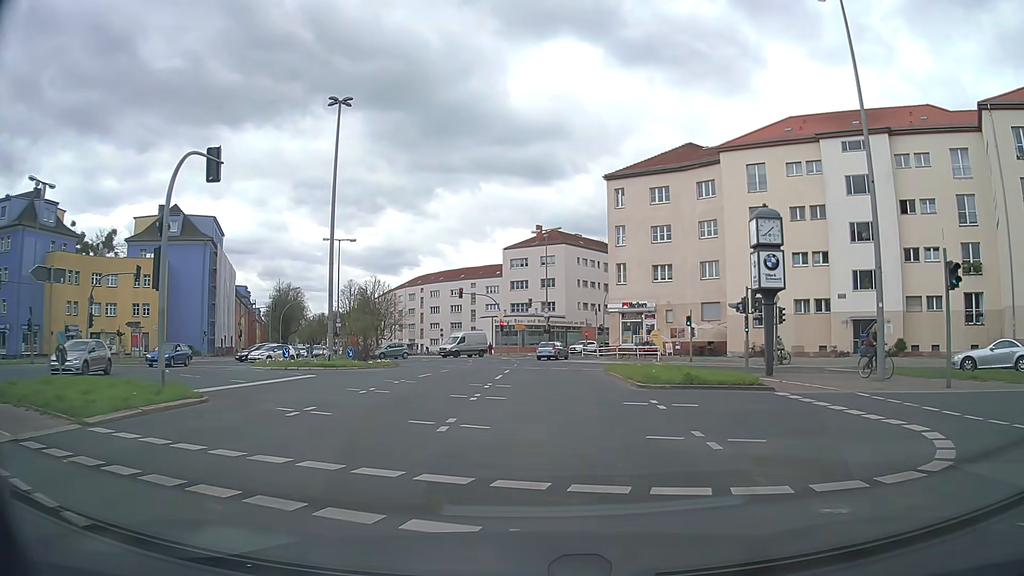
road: secondary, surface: asphalt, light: Day
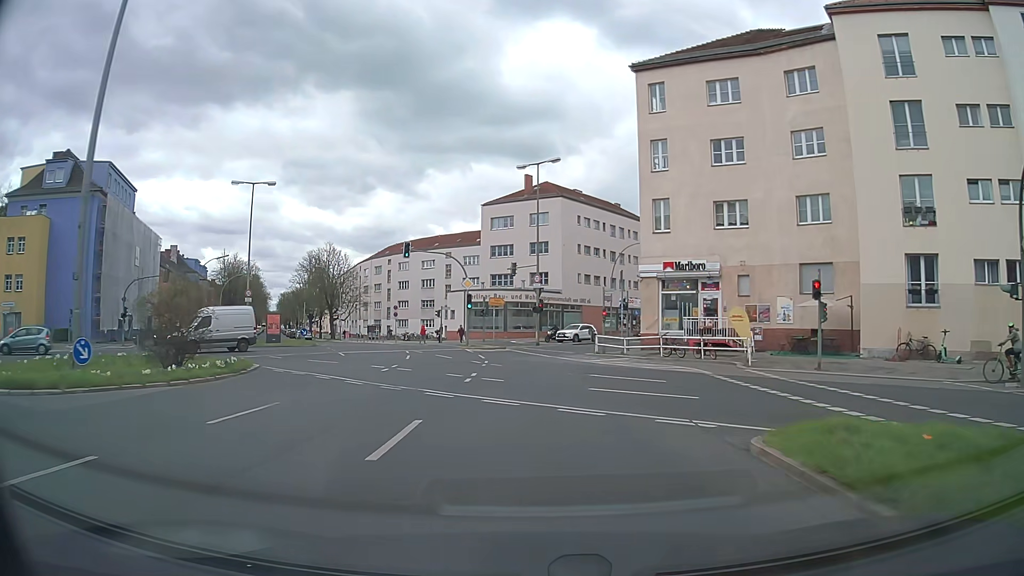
(+0.4, +22.5) m; +1°
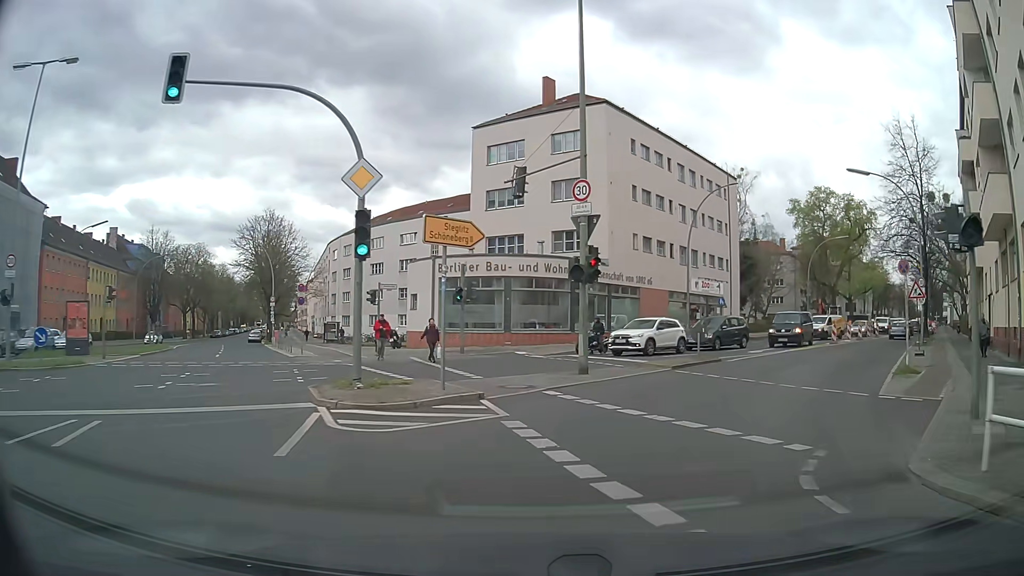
(-0.6, +29.6) m; -3°
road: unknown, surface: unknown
